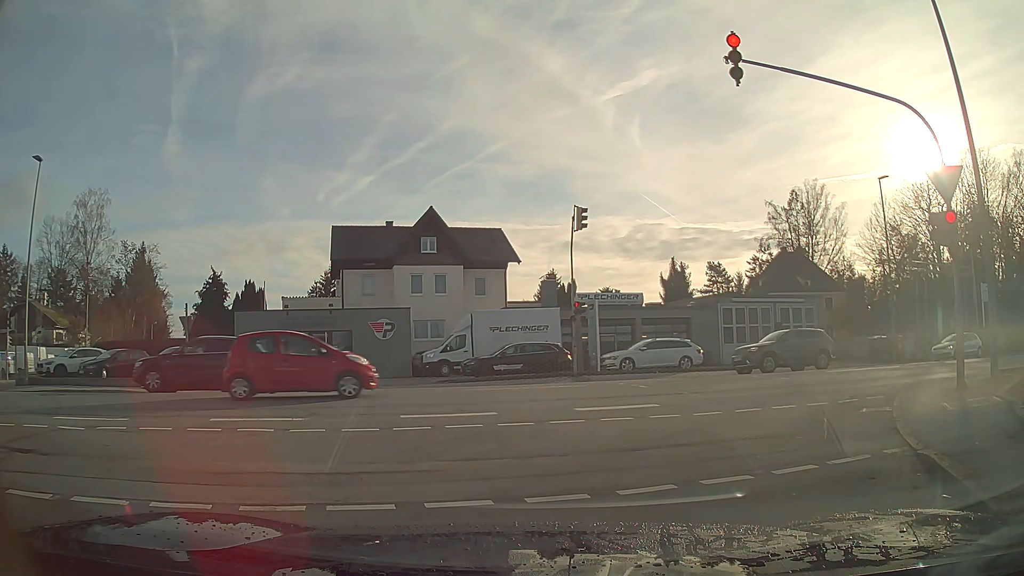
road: residential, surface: asphalt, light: Day
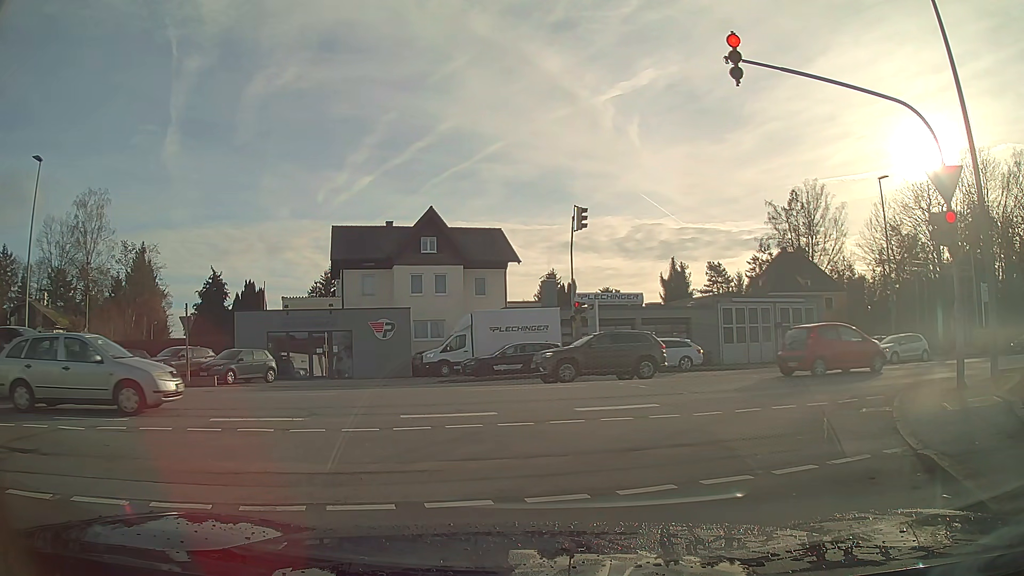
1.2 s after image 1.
(0.0, 0.0) m; 0°
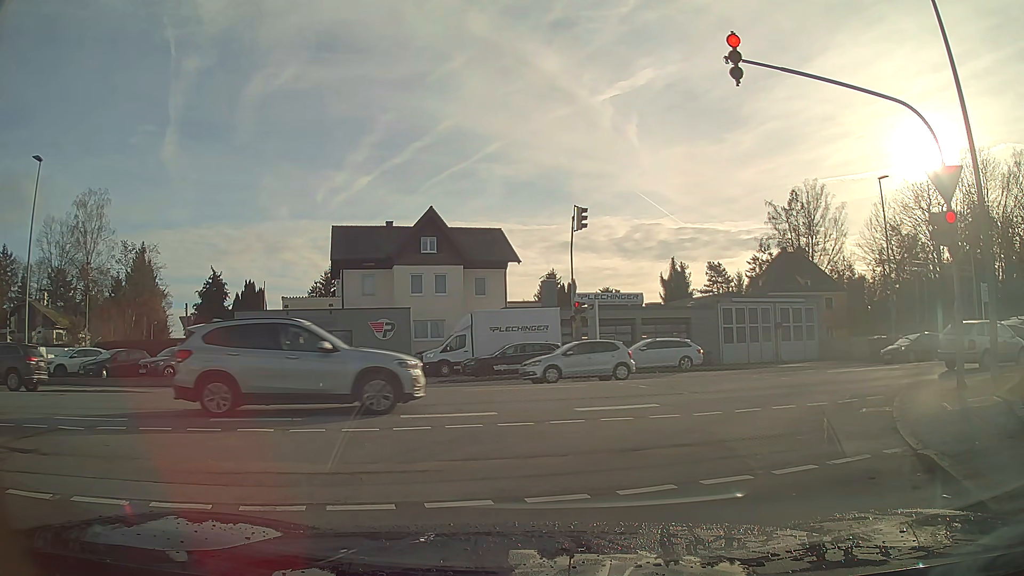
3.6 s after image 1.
(0.0, 0.0) m; 0°
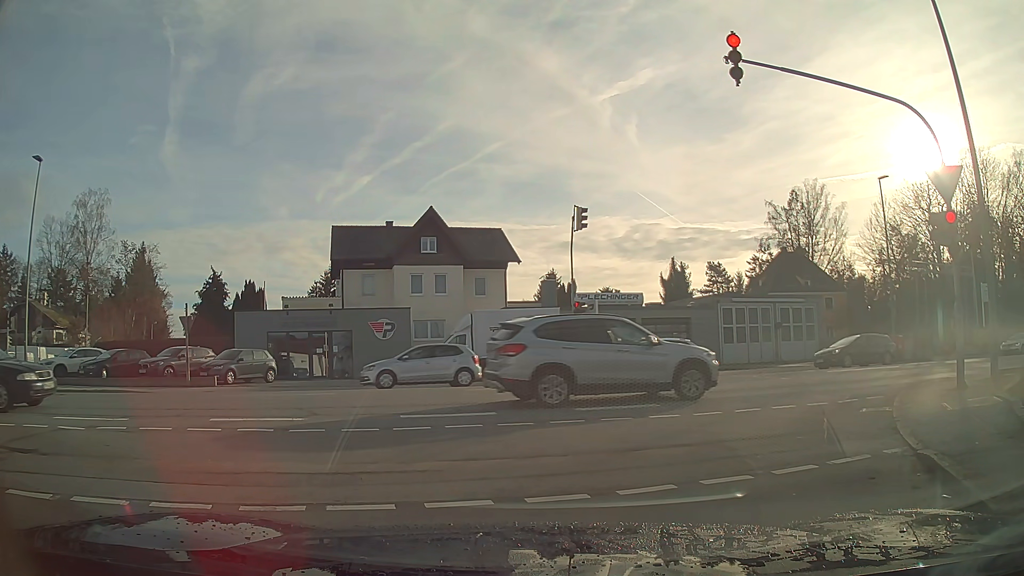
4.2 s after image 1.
(0.0, 0.0) m; 0°
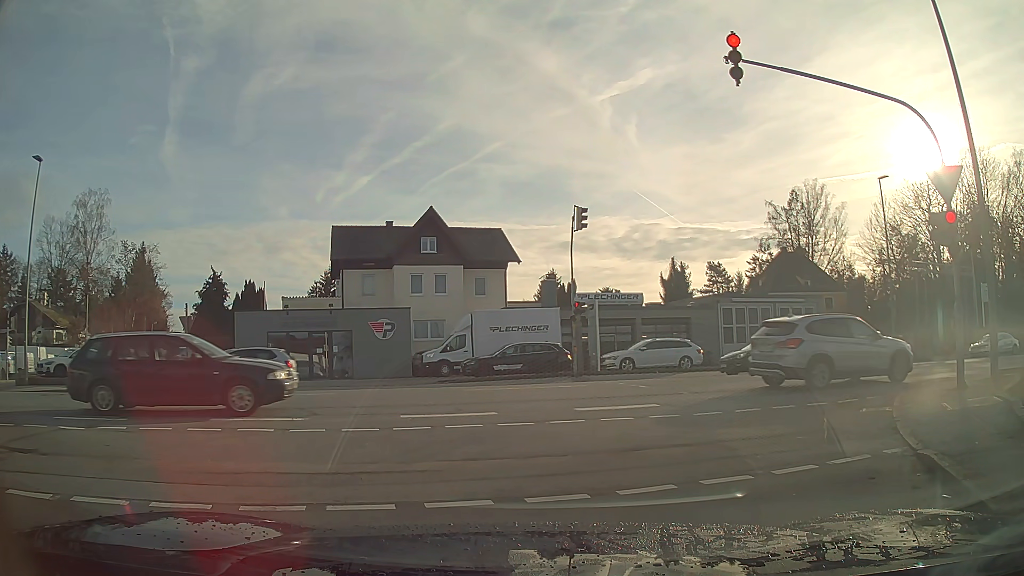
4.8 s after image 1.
(0.0, 0.0) m; 0°
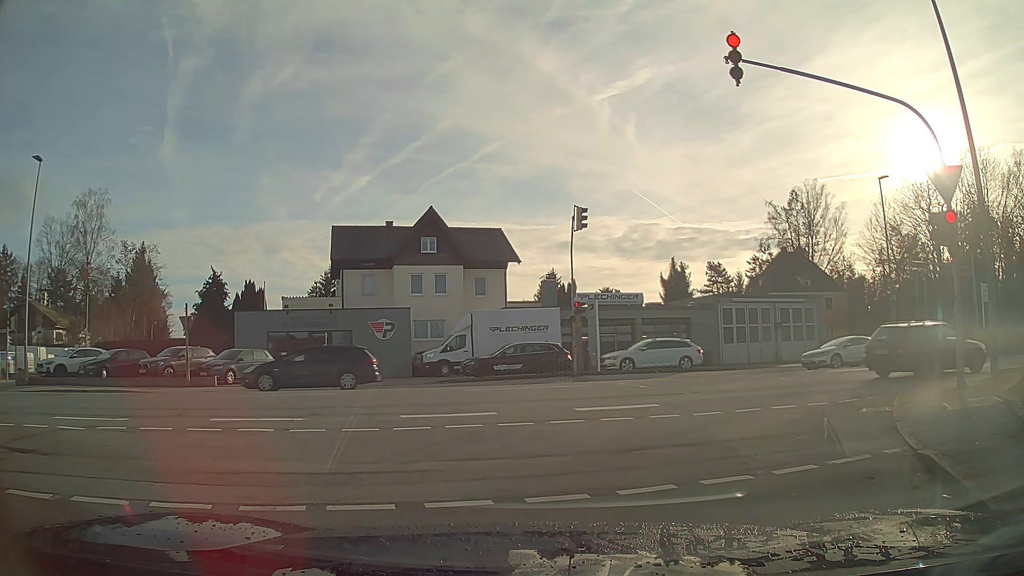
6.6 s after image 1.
(0.0, 0.0) m; 0°
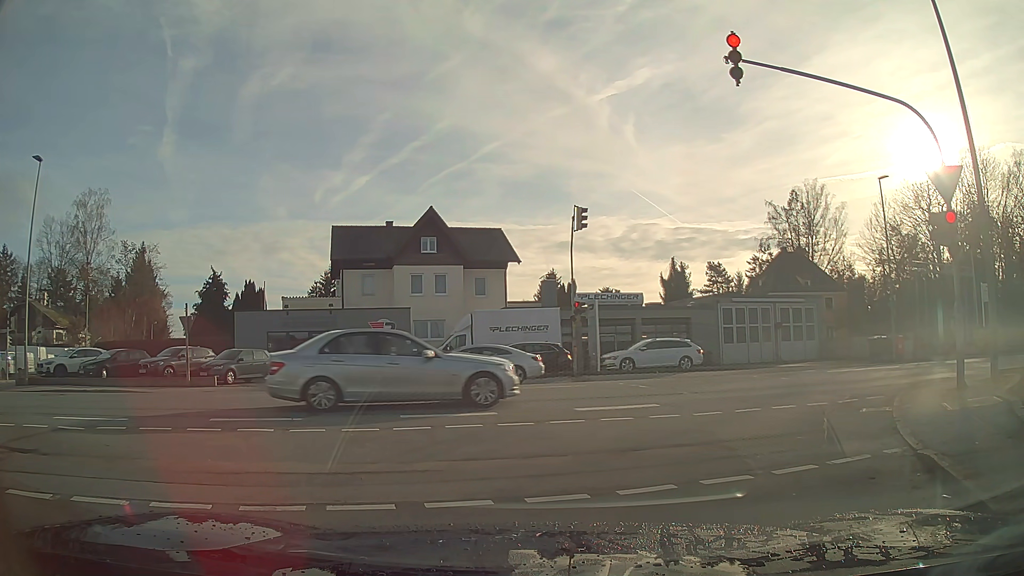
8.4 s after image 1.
(0.0, 0.0) m; 0°
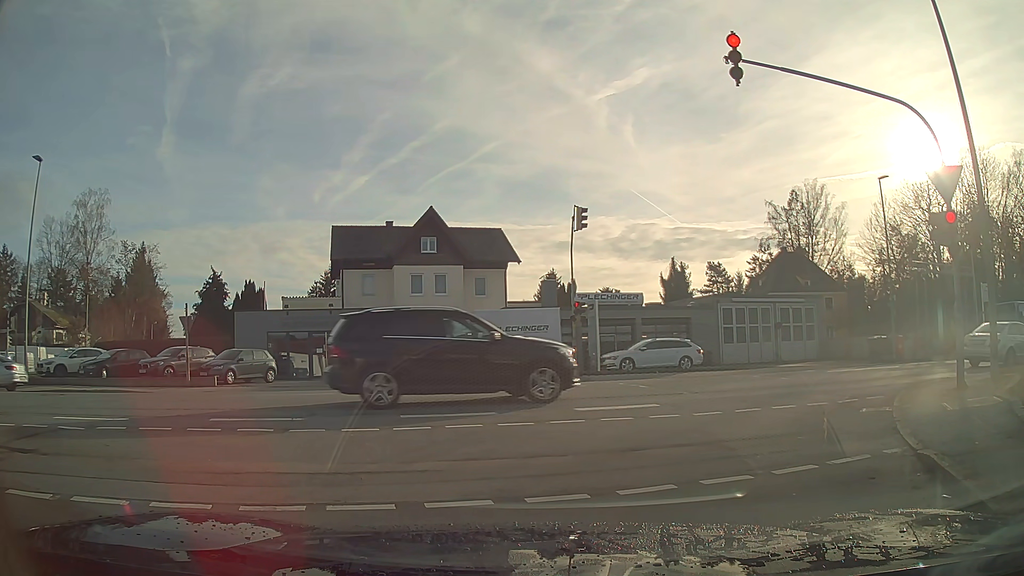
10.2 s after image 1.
(0.0, 0.0) m; 0°
